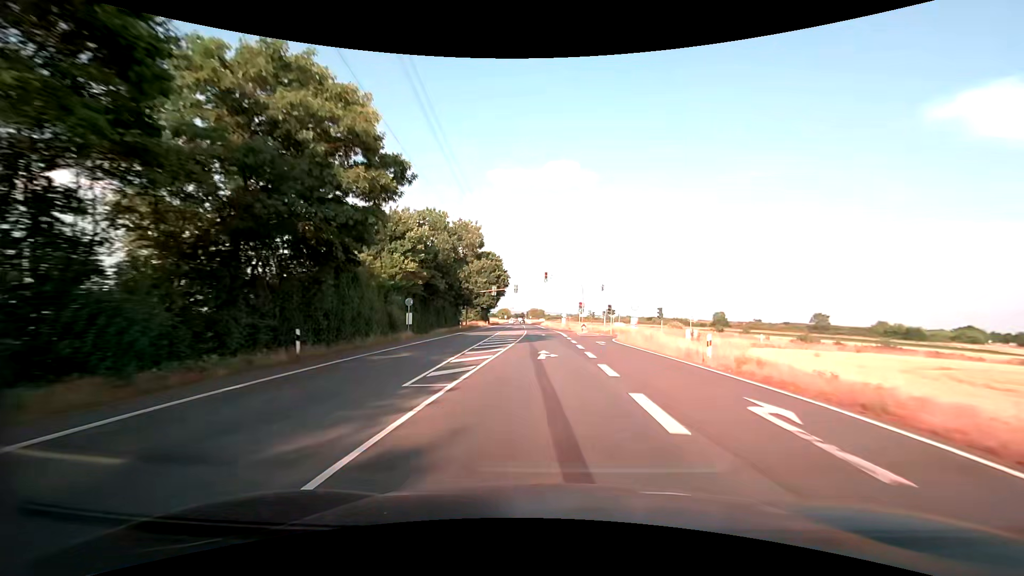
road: secondary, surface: asphalt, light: Day
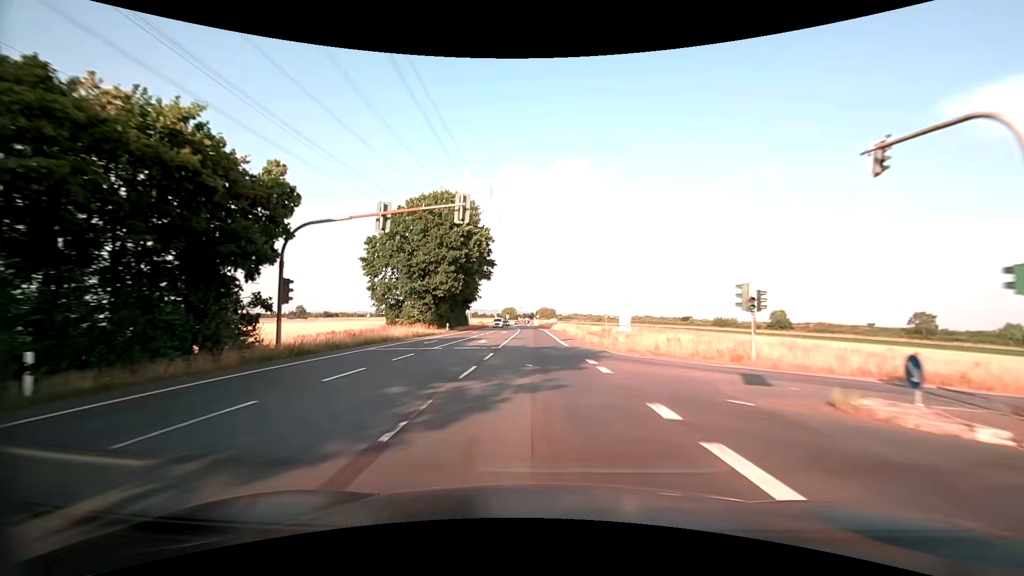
(+0.2, +58.6) m; -1°
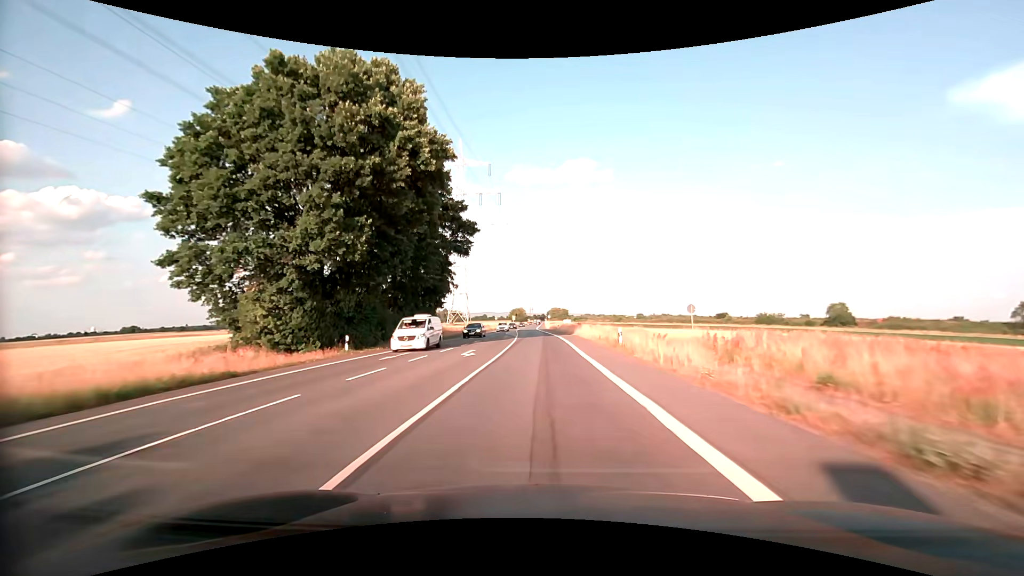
(-0.5, +34.9) m; -2°
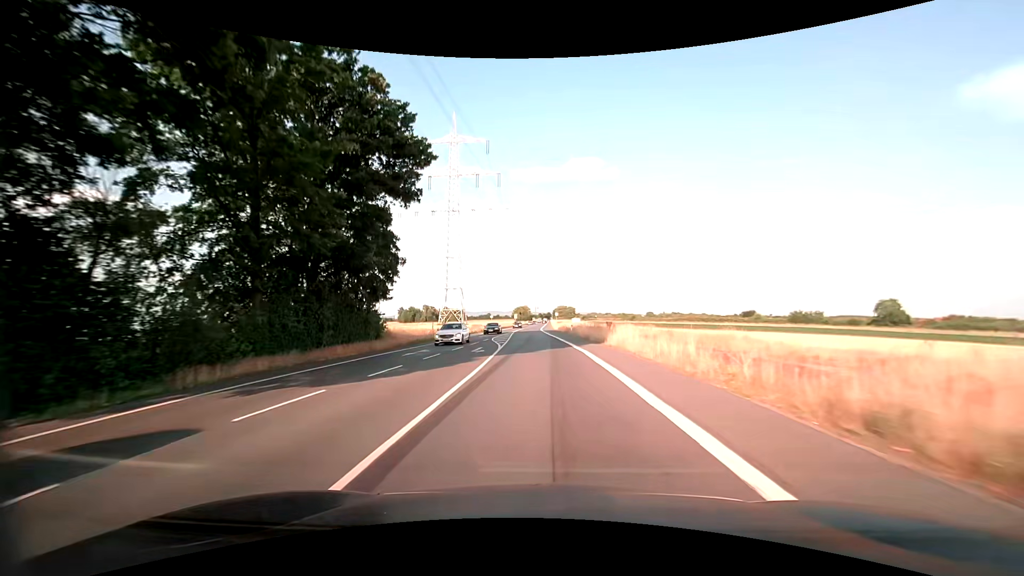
(0.0, +23.3) m; -1°
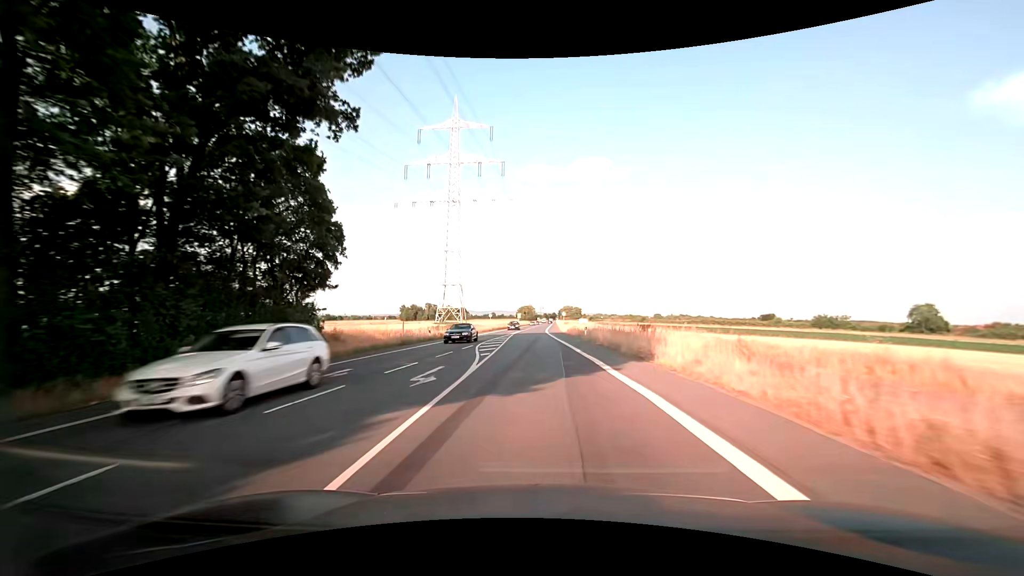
(0.0, +11.7) m; 0°
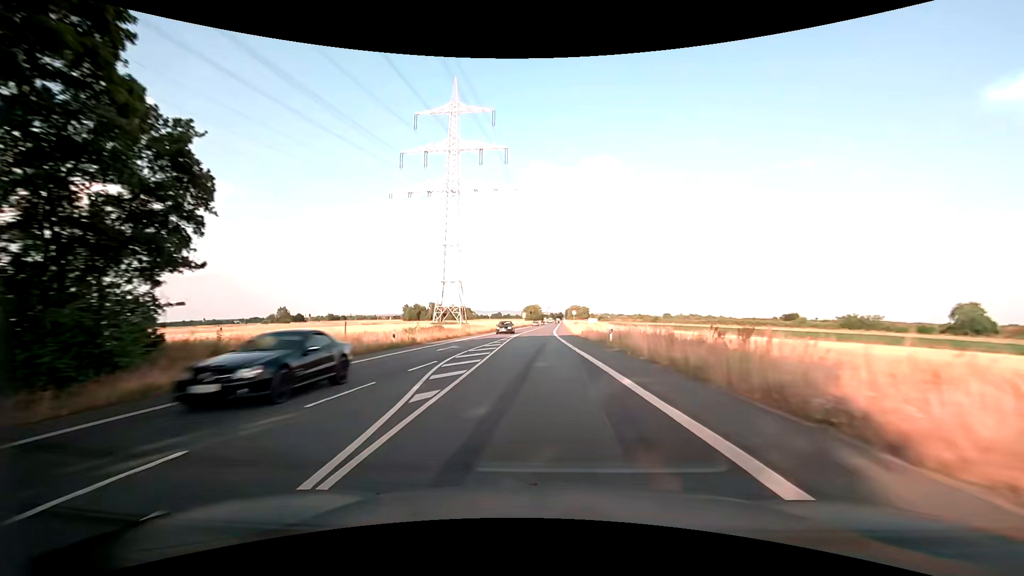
(-0.1, +11.6) m; -1°
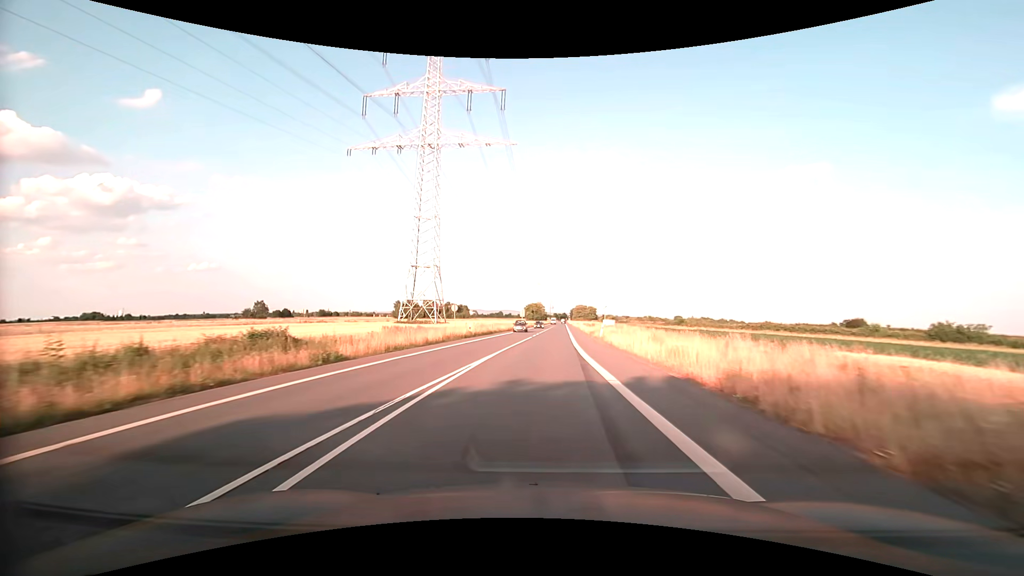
(-0.2, +35.0) m; 0°
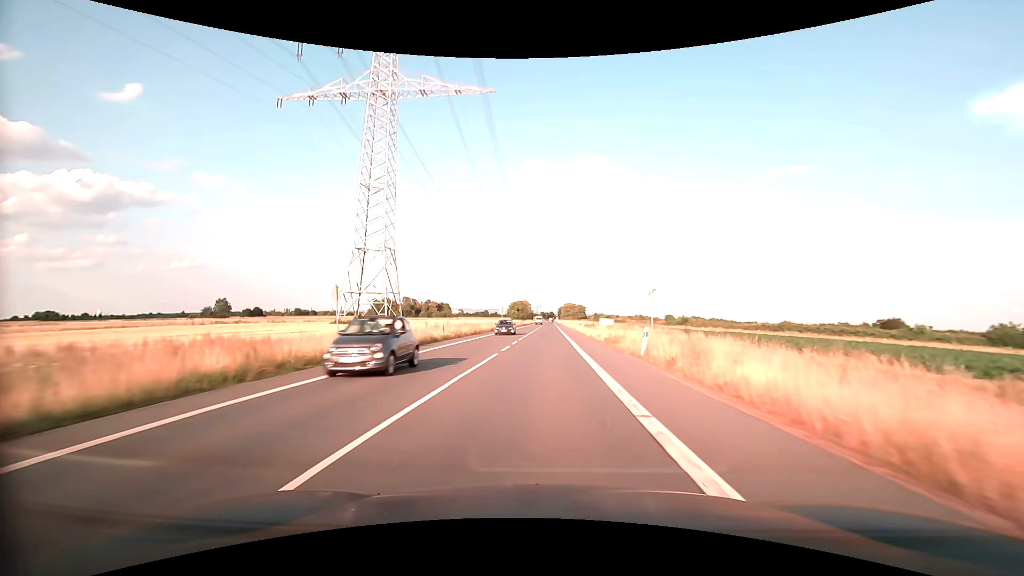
(+0.4, +23.3) m; +2°
(0, +10) (0, +20) (0, +30) (0, +40) (+1, +50) (+1, +60) (+1, +70) (+1, +80) (+1, +90) (+1, +100) m
